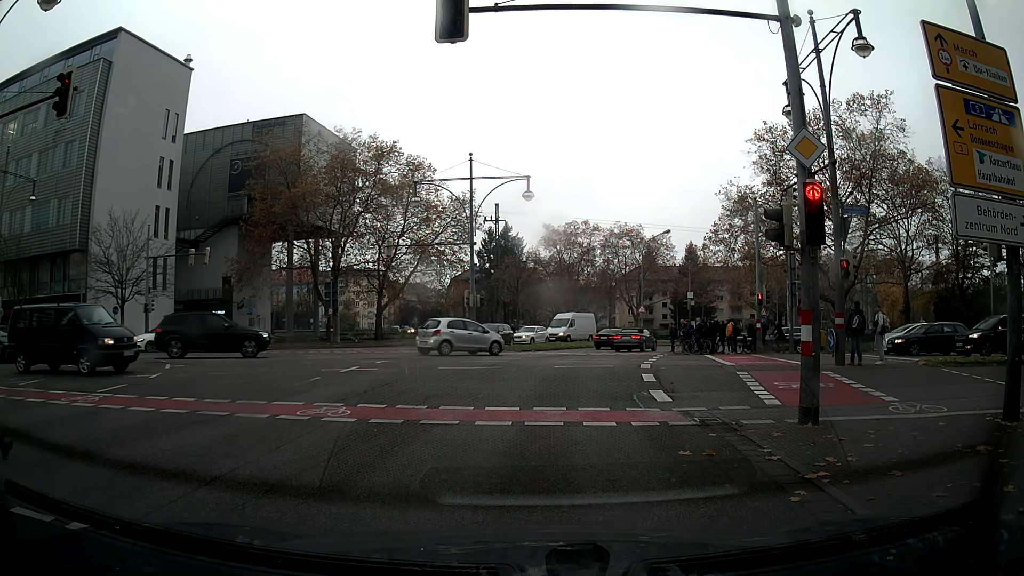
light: Day
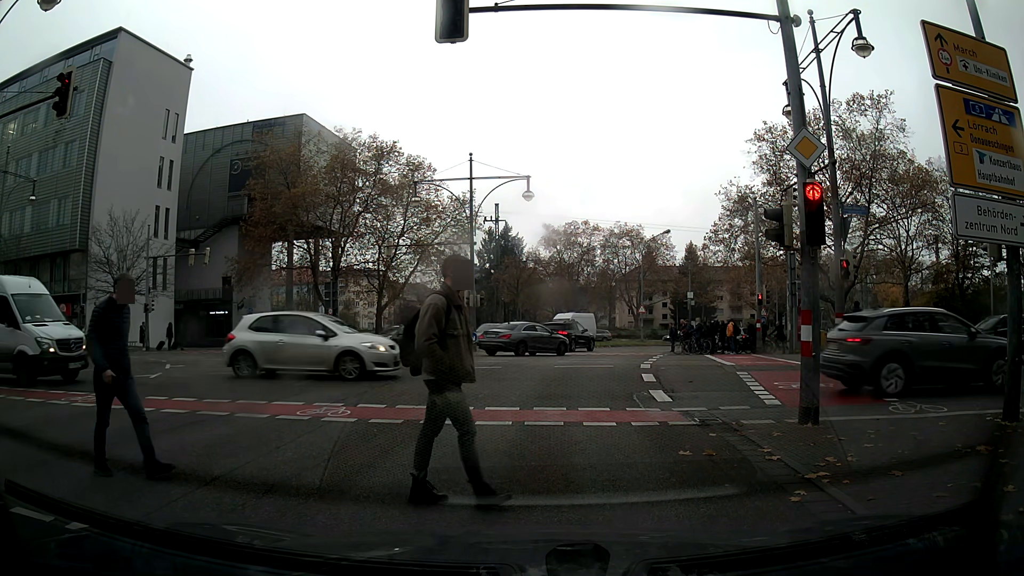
(0.0, 0.0) m; 0°
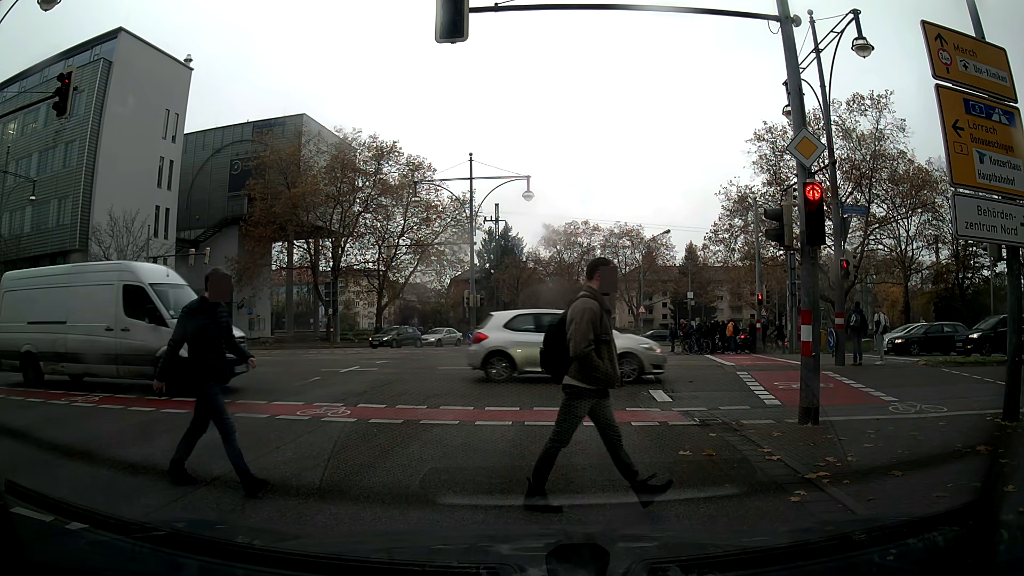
(0.0, 0.0) m; 0°
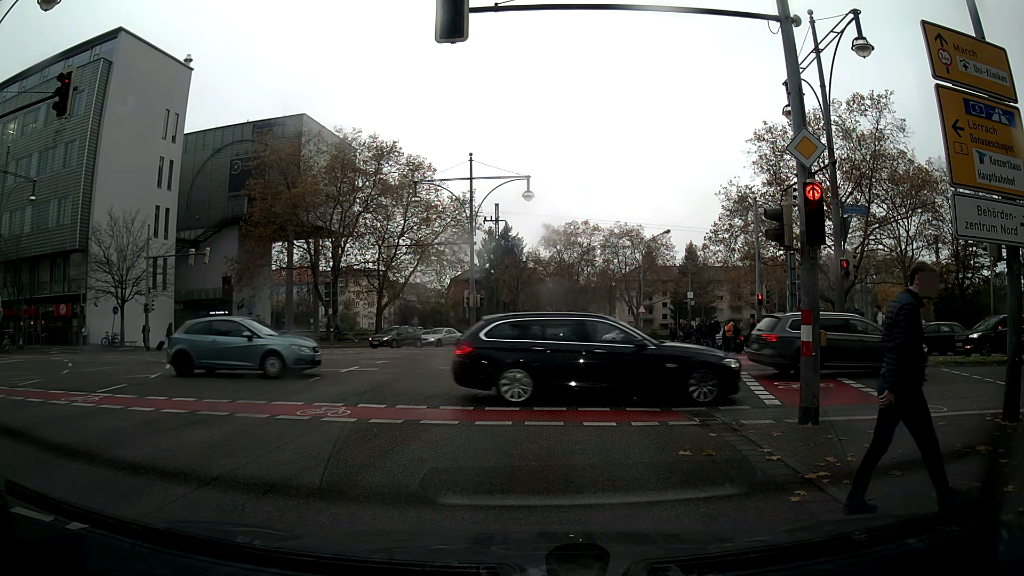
(0.0, 0.0) m; 0°
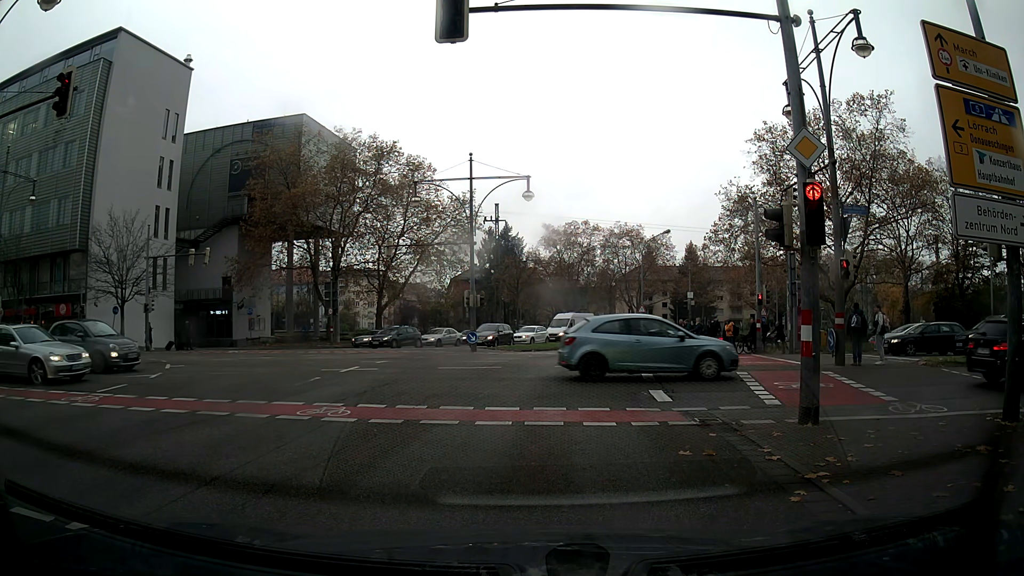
(0.0, 0.0) m; 0°
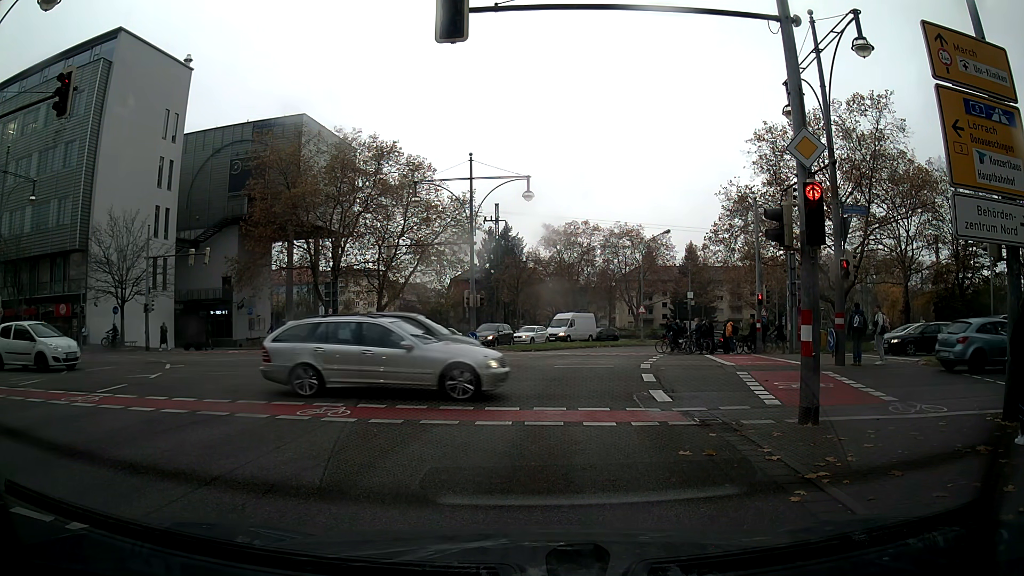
(0.0, 0.0) m; 0°
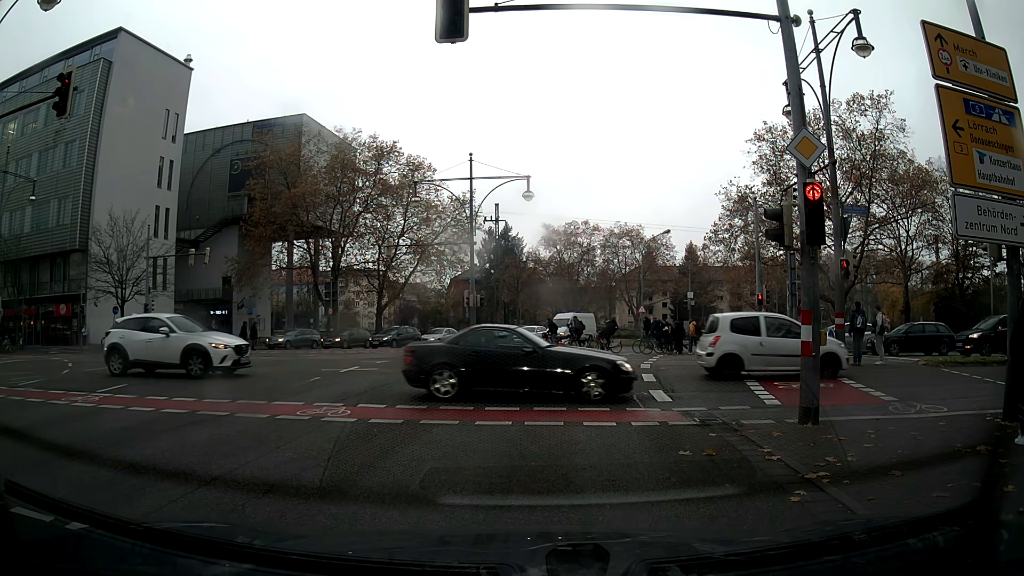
(0.0, 0.0) m; 0°
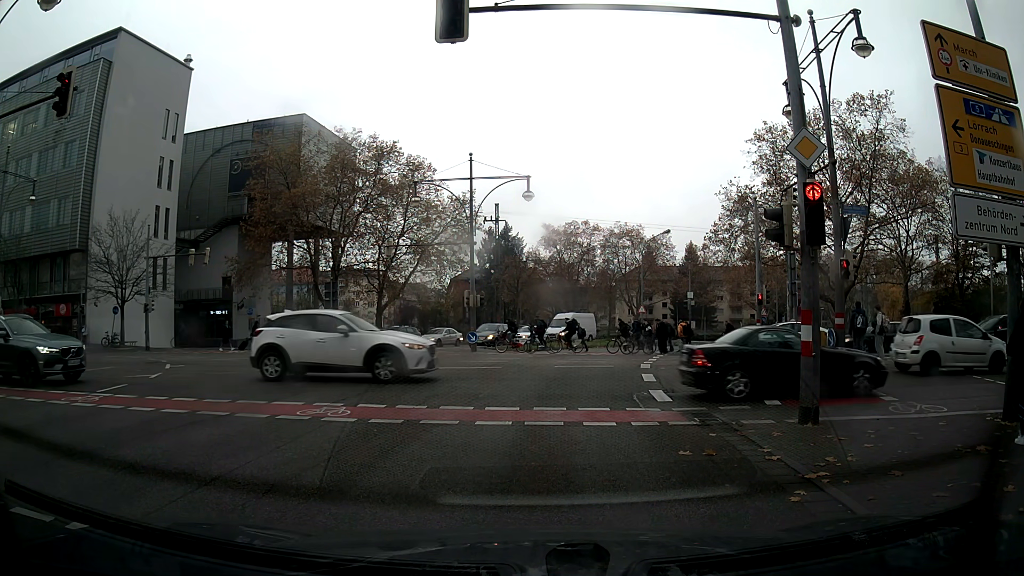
(0.0, 0.0) m; 0°
